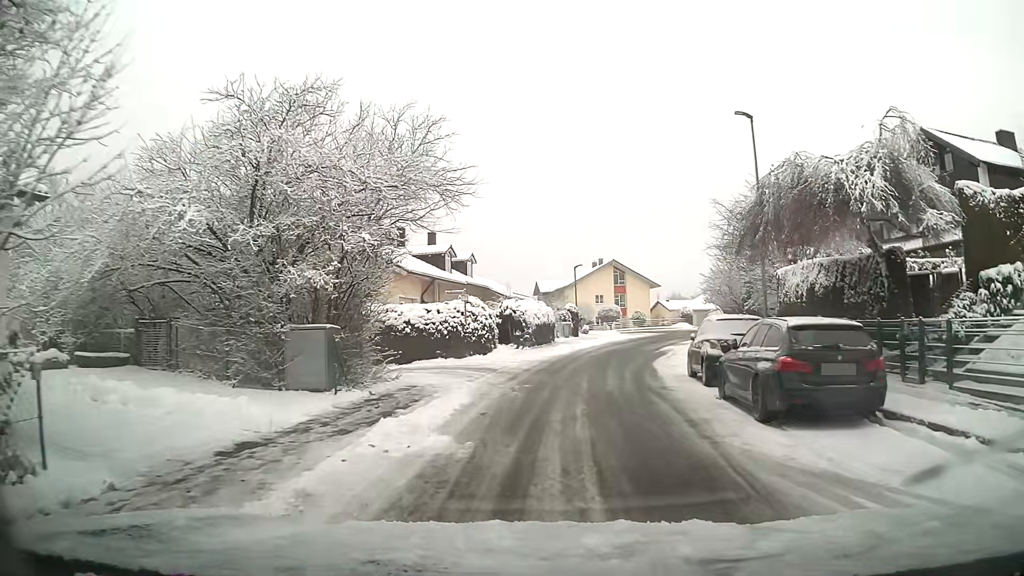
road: unclassified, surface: asphalt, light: Day
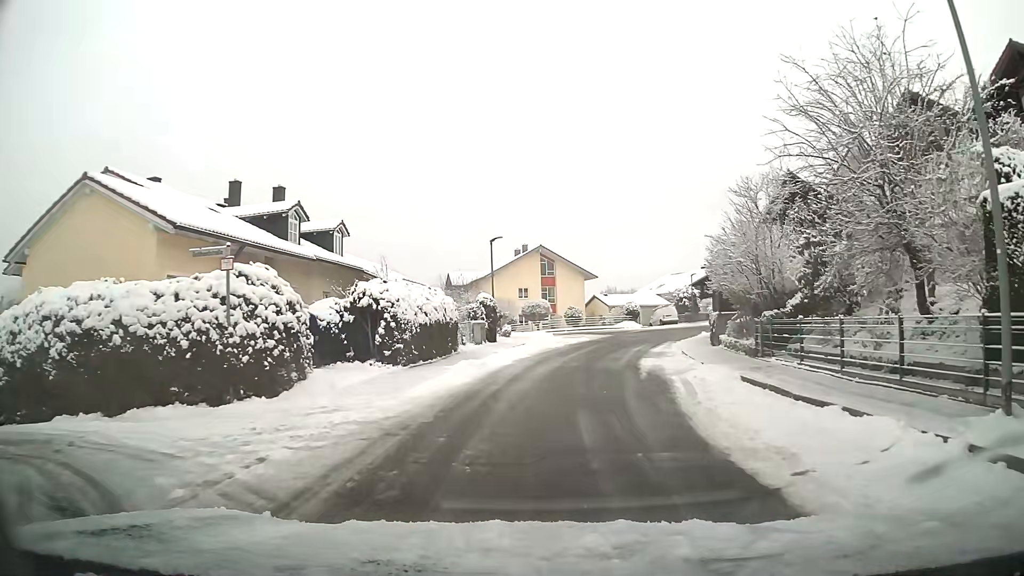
(+0.9, +15.1) m; +7°
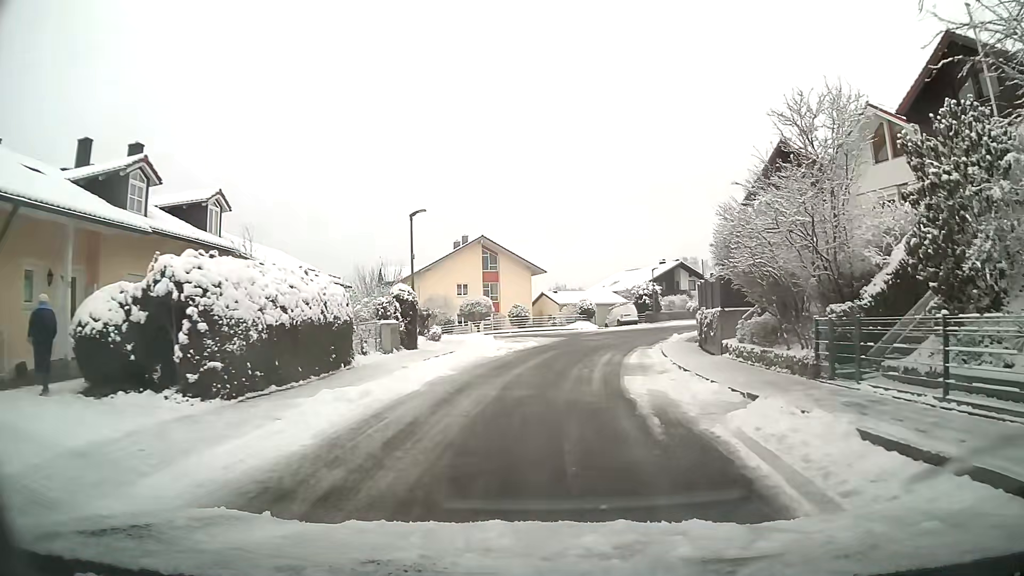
(+0.3, +8.1) m; +5°
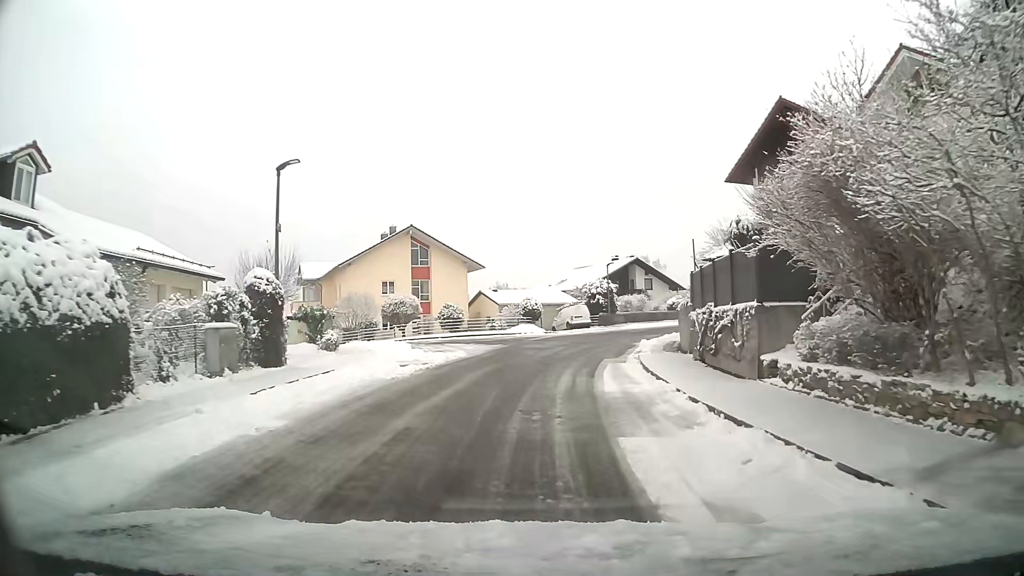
(+0.3, +8.3) m; +4°
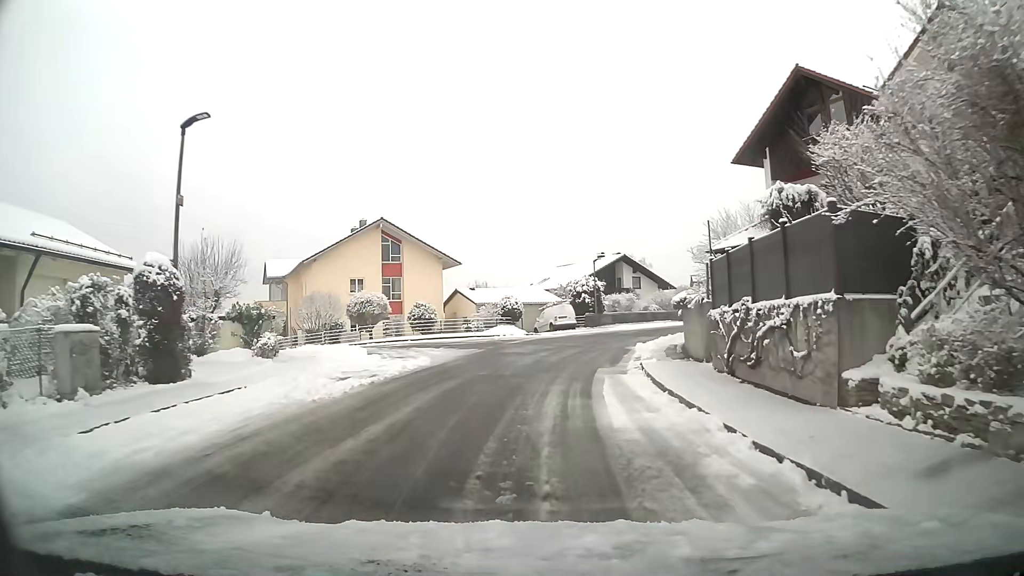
(0.0, +4.3) m; +1°
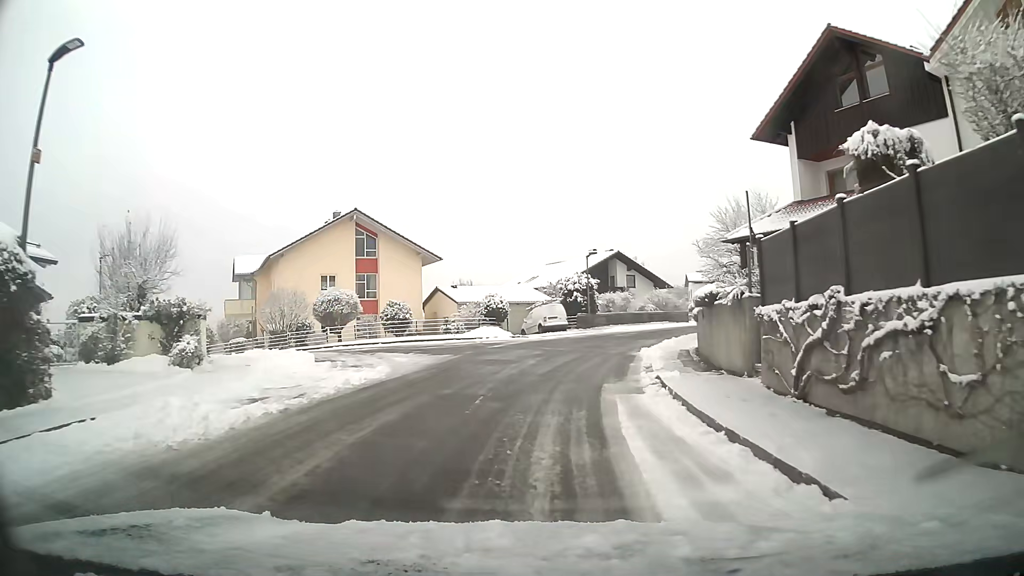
(0.0, +4.3) m; +1°
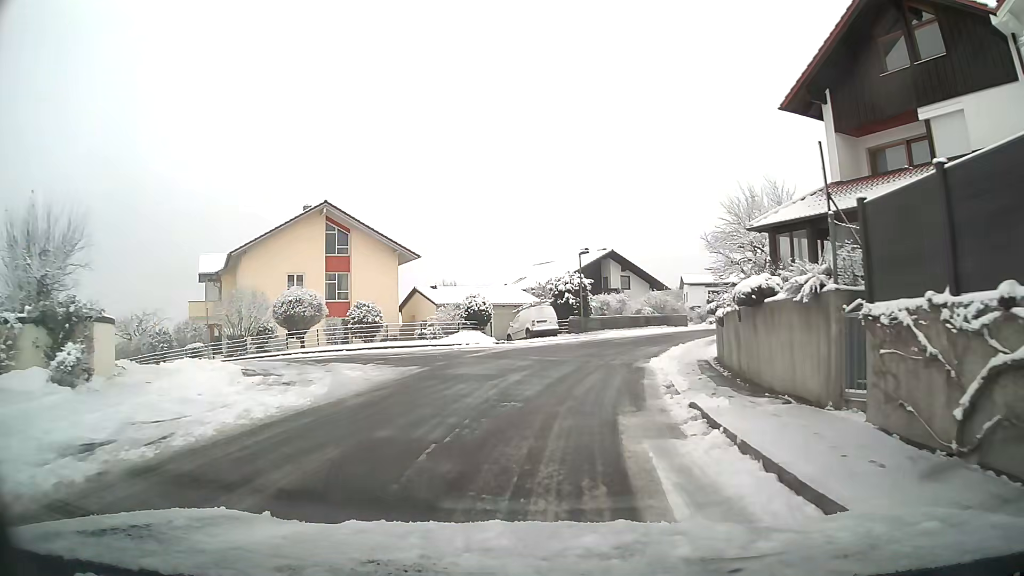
(+0.1, +4.3) m; +1°
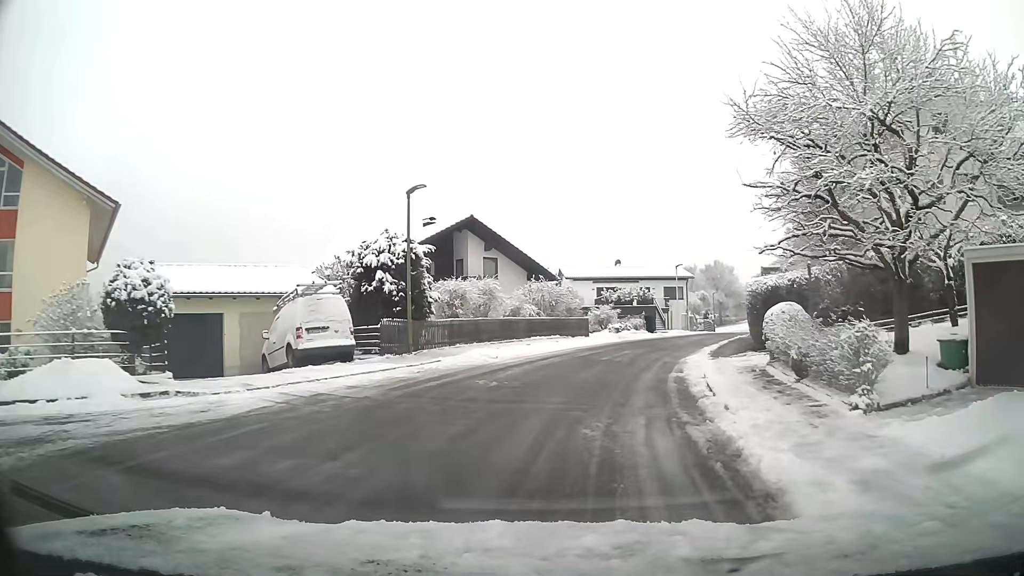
(+2.0, +21.1) m; +13°
(+1, +10) (+3, +20) (+6, +29) (+10, +38) (+14, +48) (+18, +57) (+21, +66) (+24, +76) (+27, +85) (+29, +95) m
